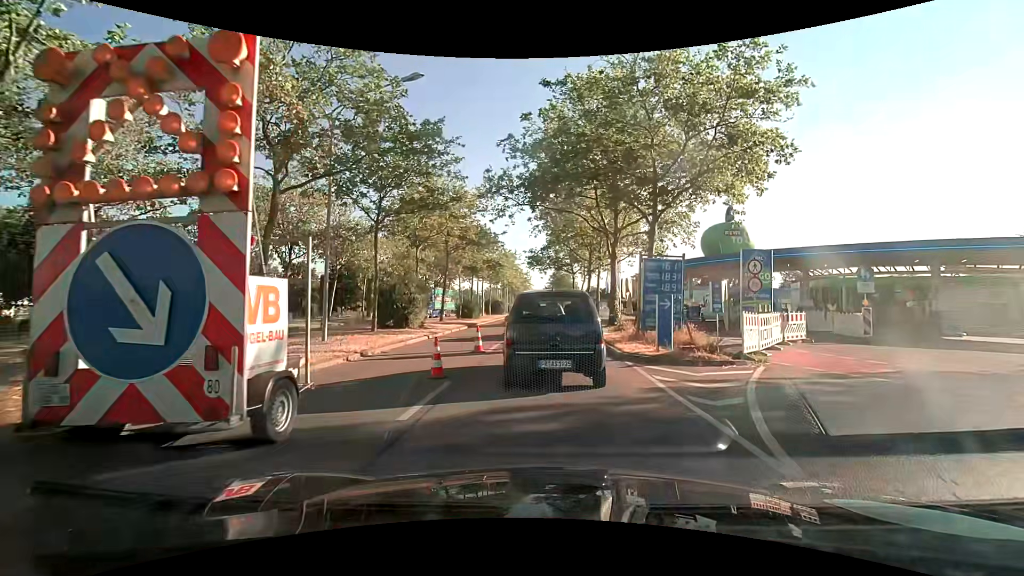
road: primary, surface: asphalt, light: Day
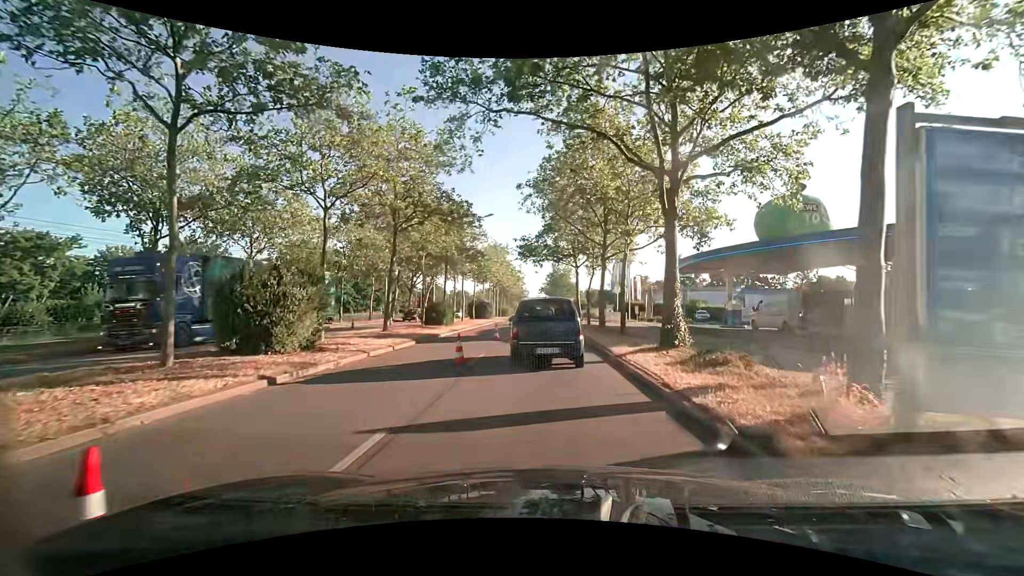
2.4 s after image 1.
(0.0, +12.6) m; 0°
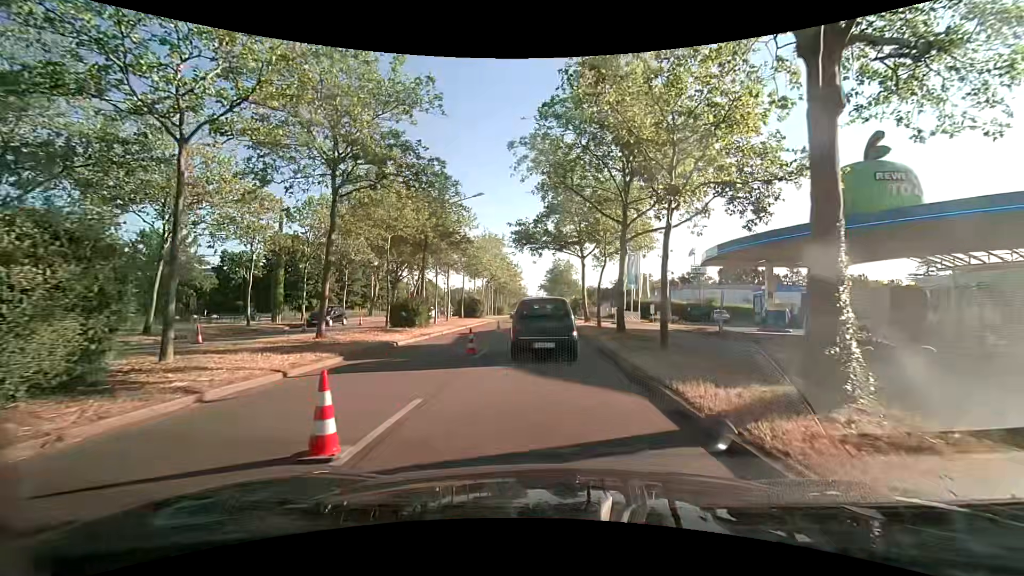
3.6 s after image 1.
(0.0, +7.5) m; +1°
